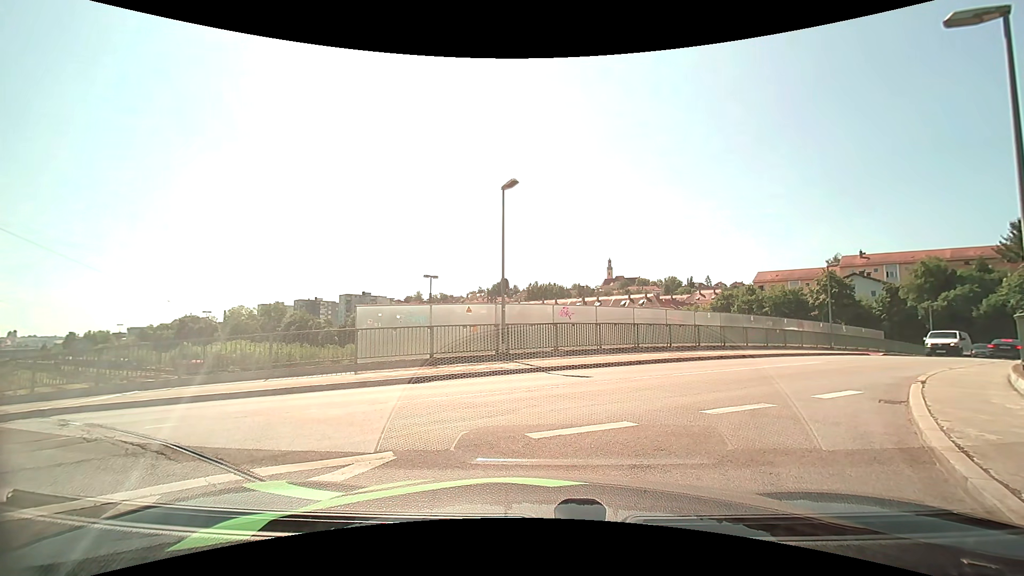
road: unclassified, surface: asphalt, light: Day
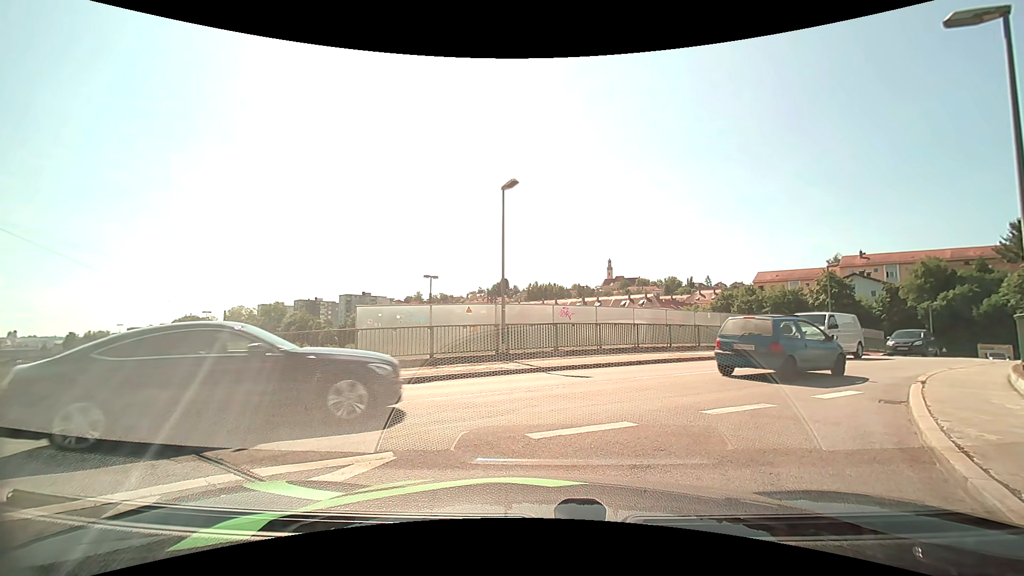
(0.0, 0.0) m; 0°
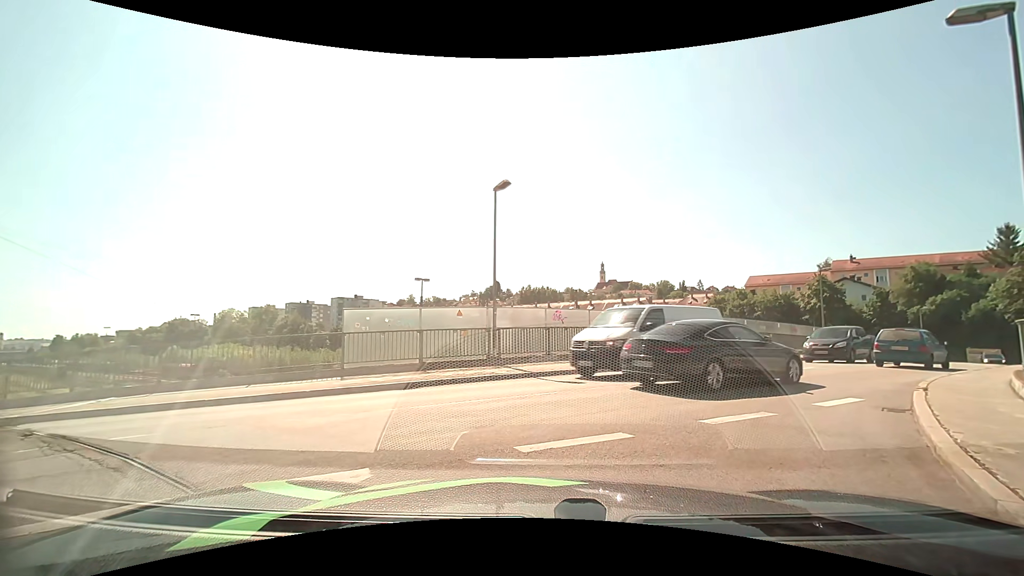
(0.0, +0.4) m; 0°
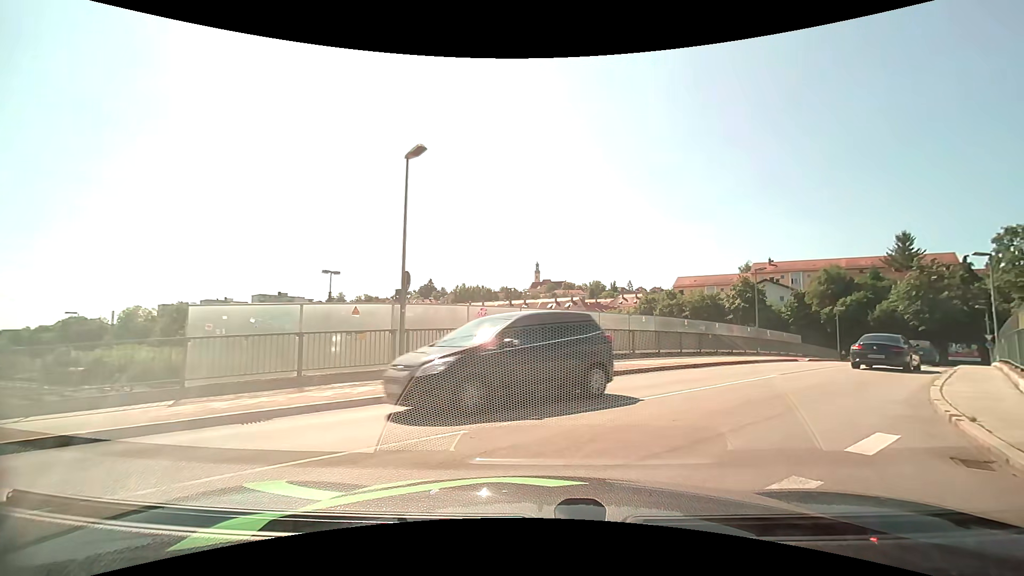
(+0.3, +3.6) m; +9°
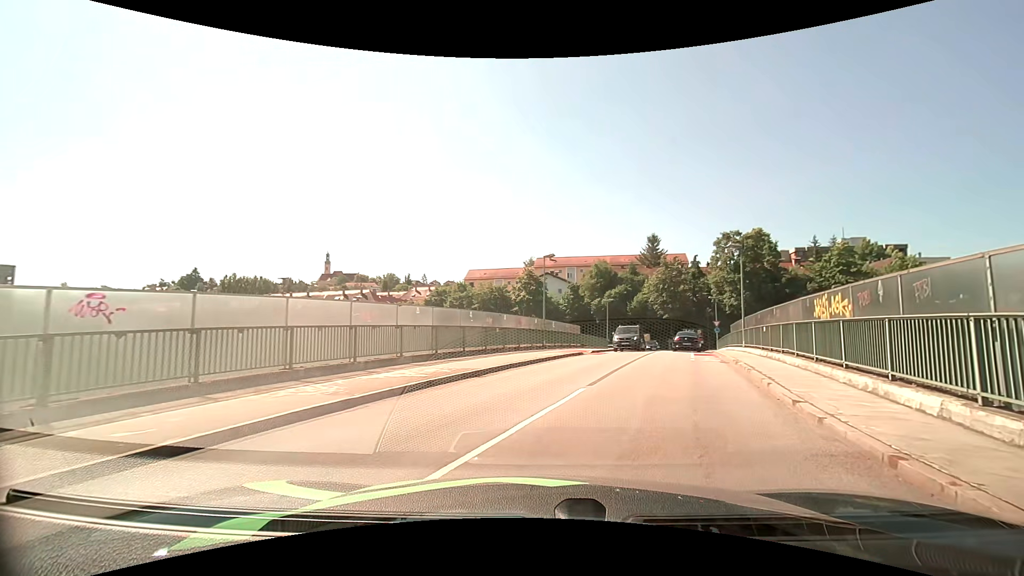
(+1.2, +6.4) m; +23°
